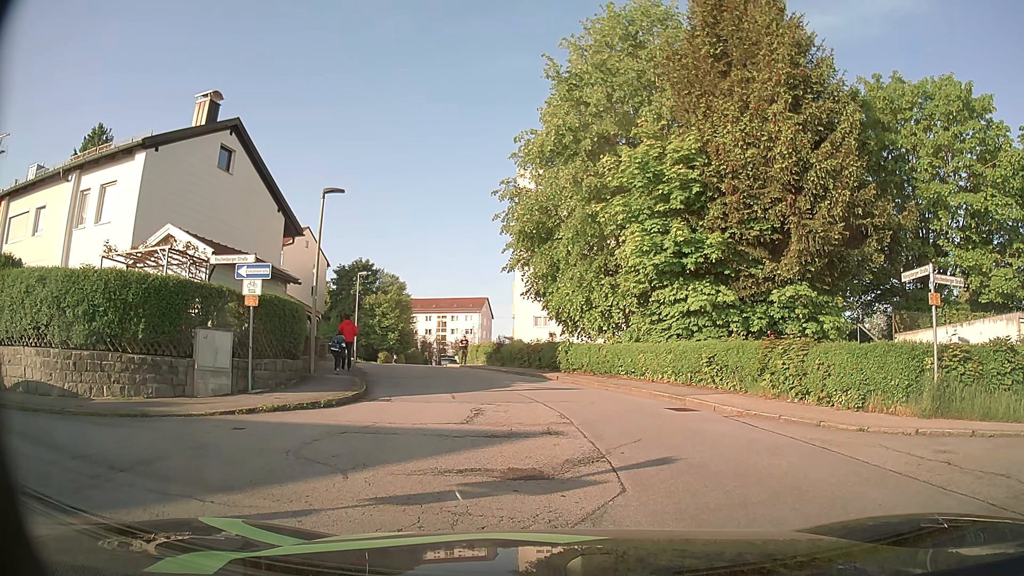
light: Day
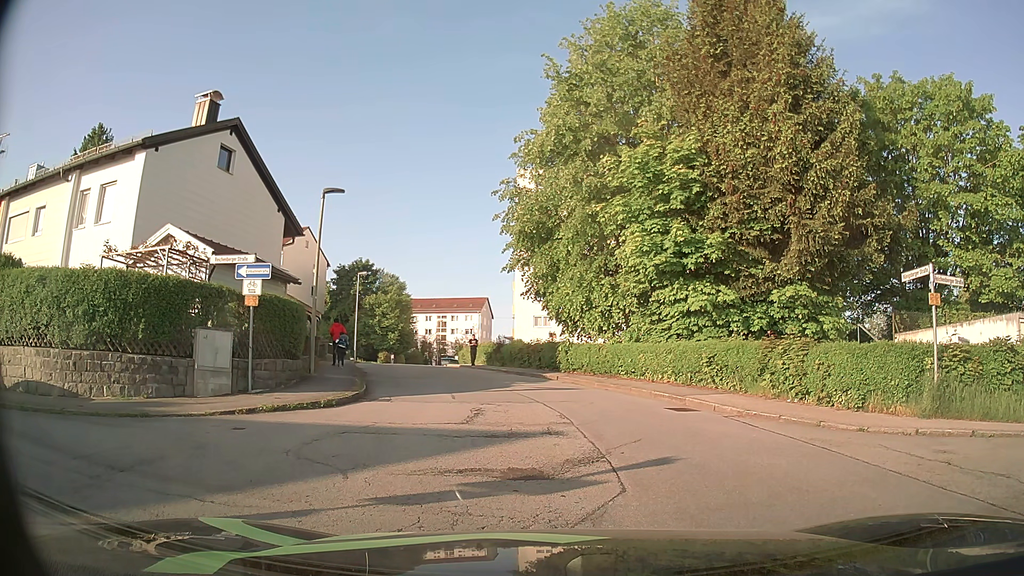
(0.0, 0.0) m; 0°
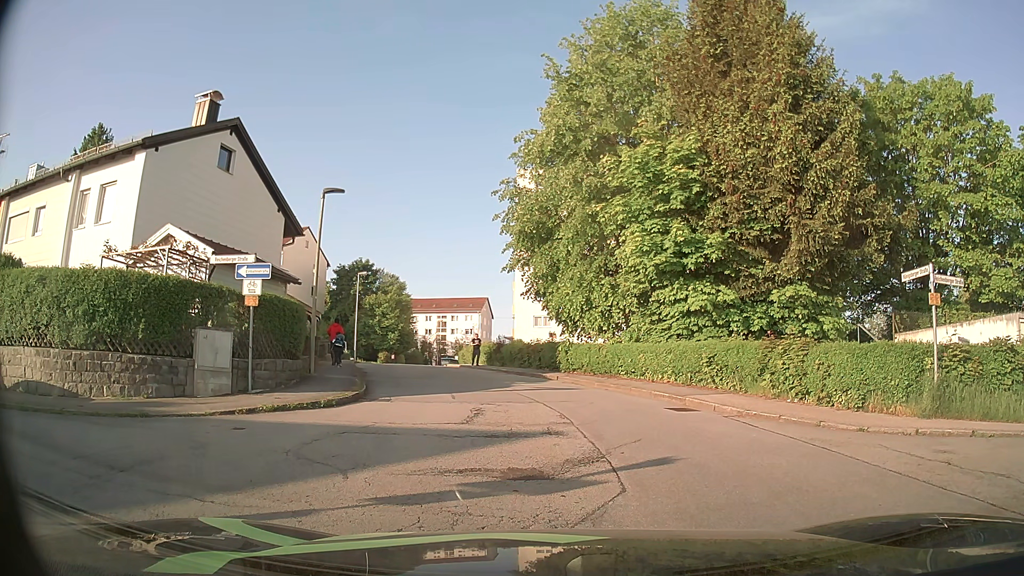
(0.0, 0.0) m; 0°
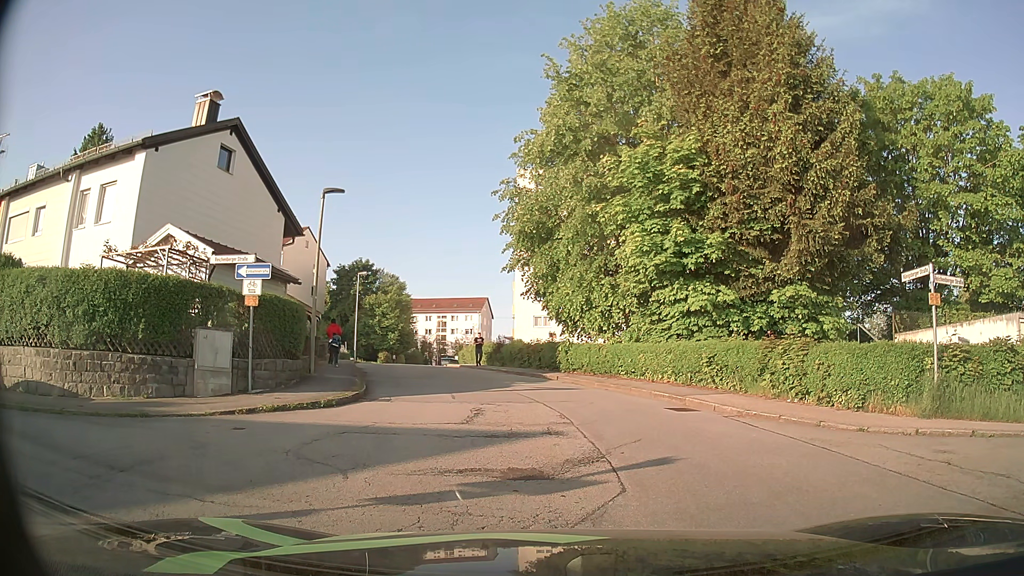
(0.0, 0.0) m; 0°
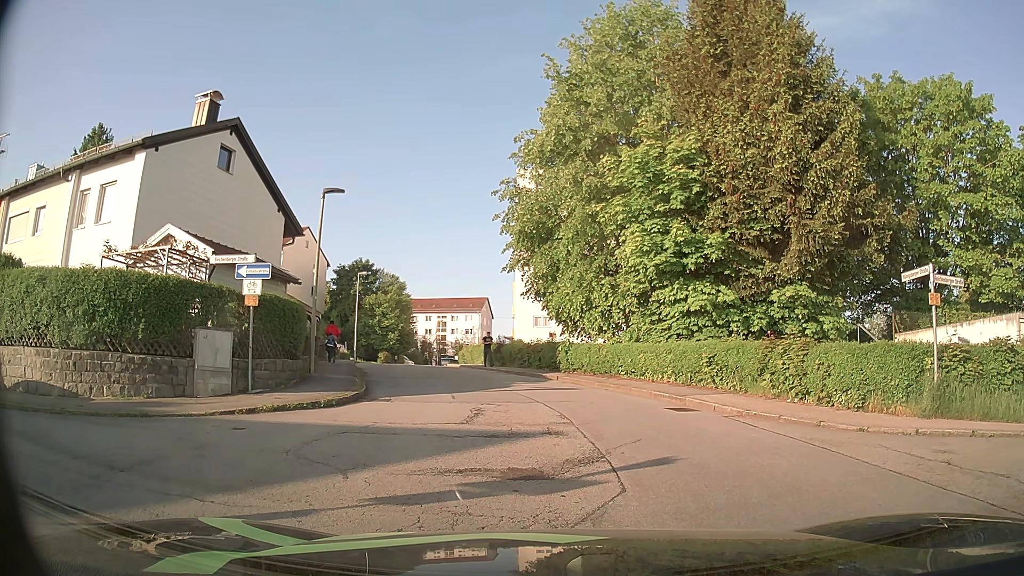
(0.0, 0.0) m; 0°
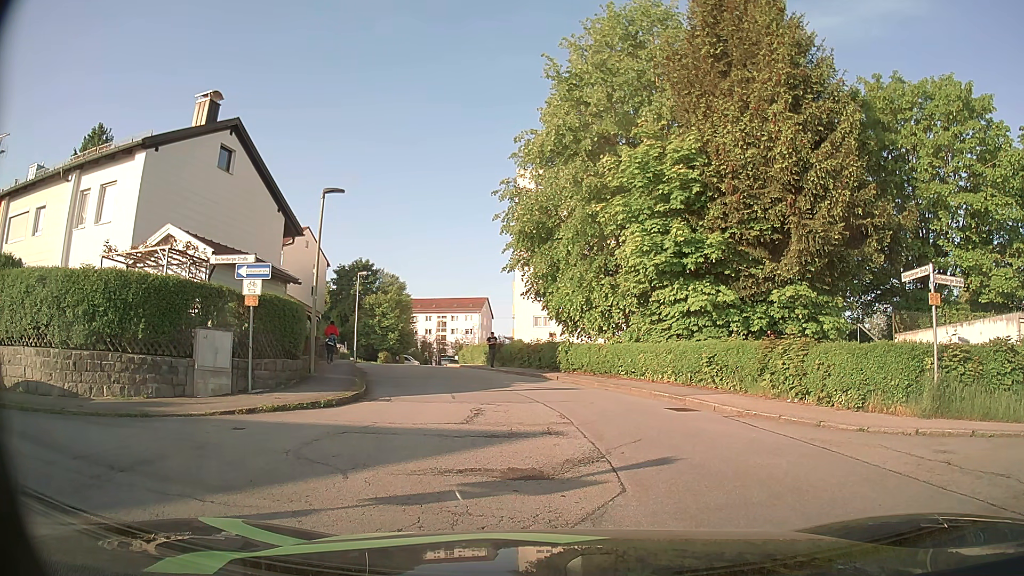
(0.0, 0.0) m; 0°
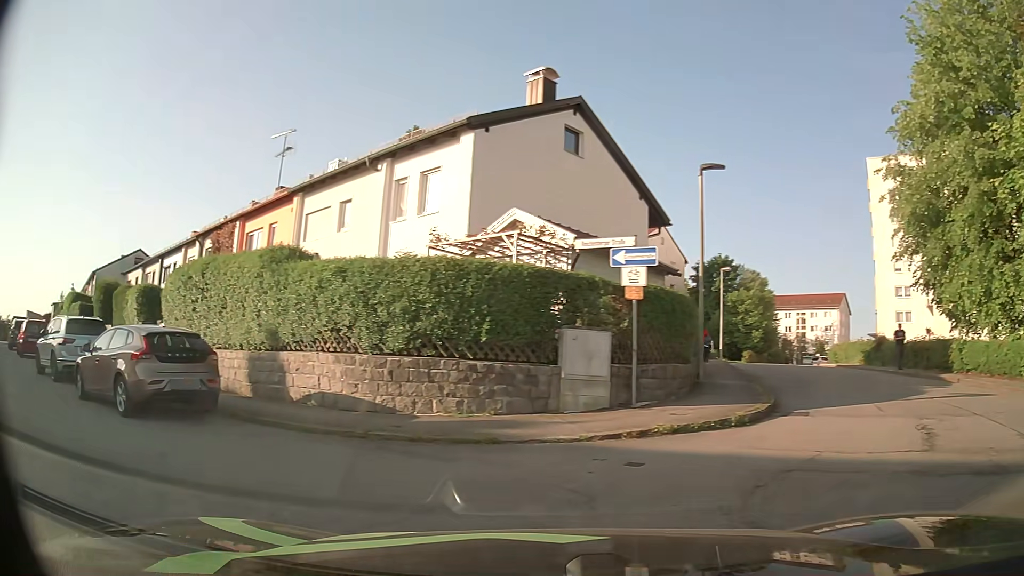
(-1.1, +2.7) m; -41°
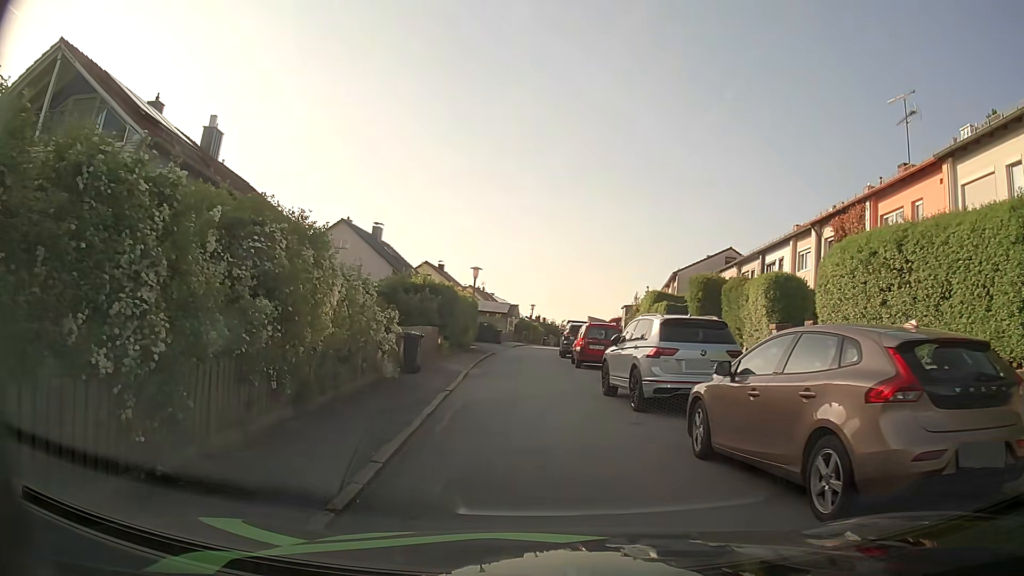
(-3.1, +5.3) m; -50°
(-1, +10) (-1, +20) (-1, +30) (-2, +40) (-1, +50) (0, +60) (0, +70) (+1, +80) (+3, +90) (+4, +100) m
